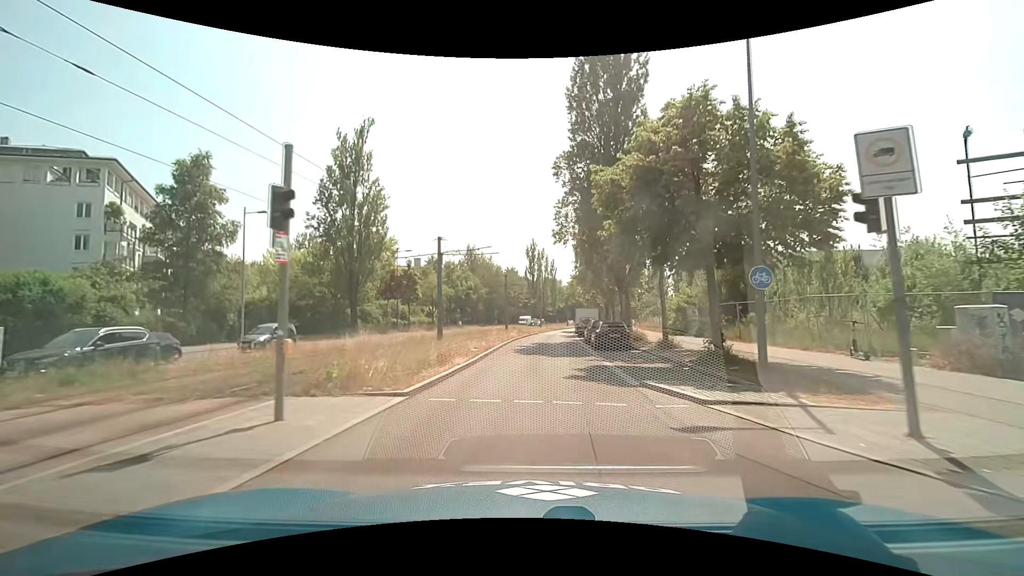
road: secondary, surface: asphalt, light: Day
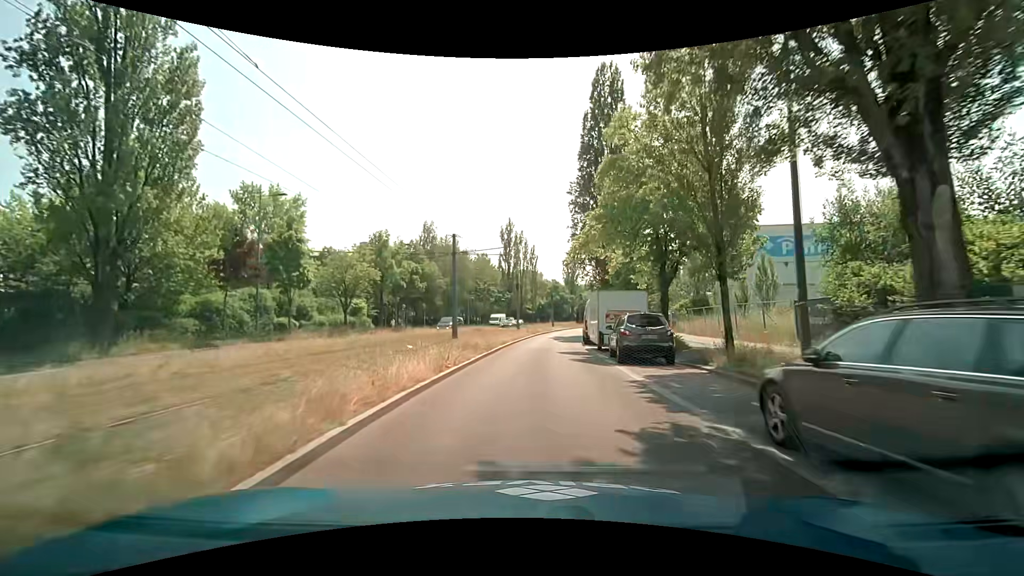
(+0.7, +28.0) m; +3°
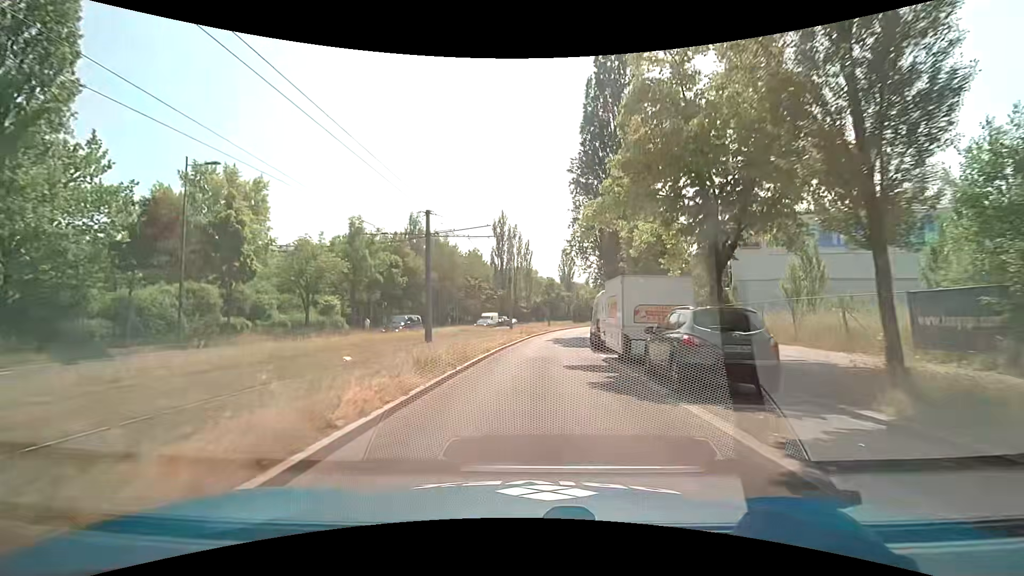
(0.0, +7.0) m; 0°
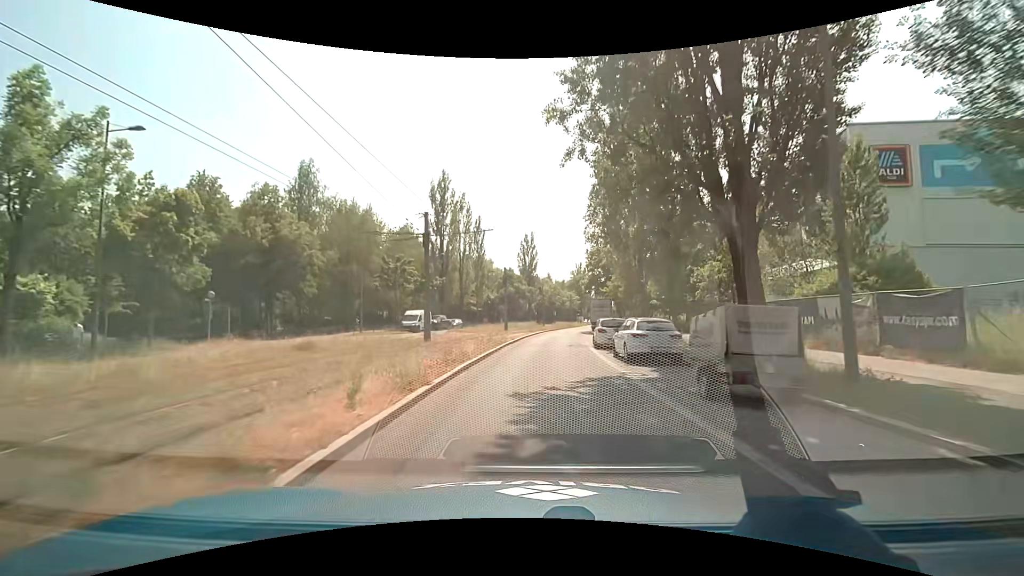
(+1.1, +28.0) m; +5°
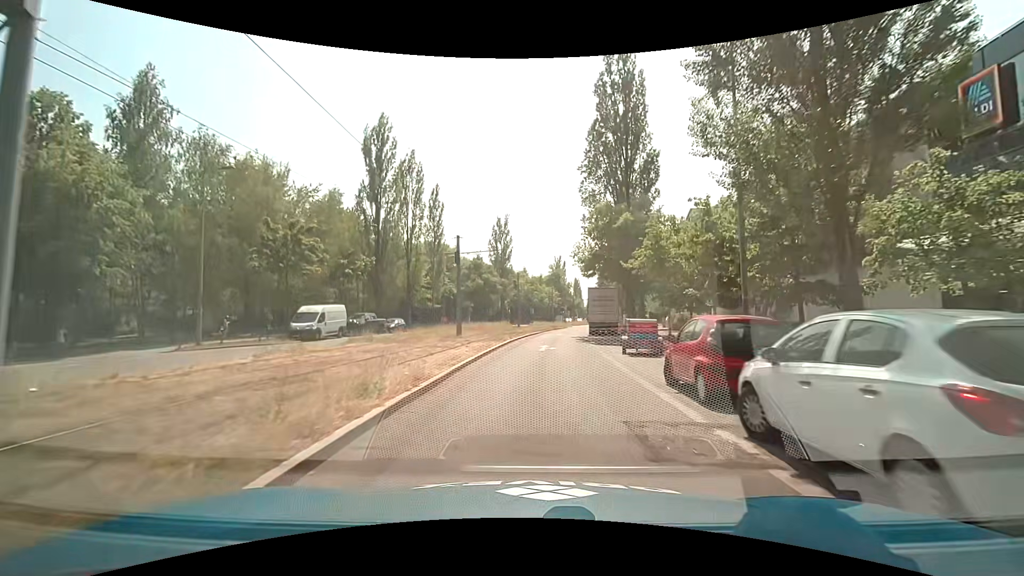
(+0.6, +20.7) m; +3°
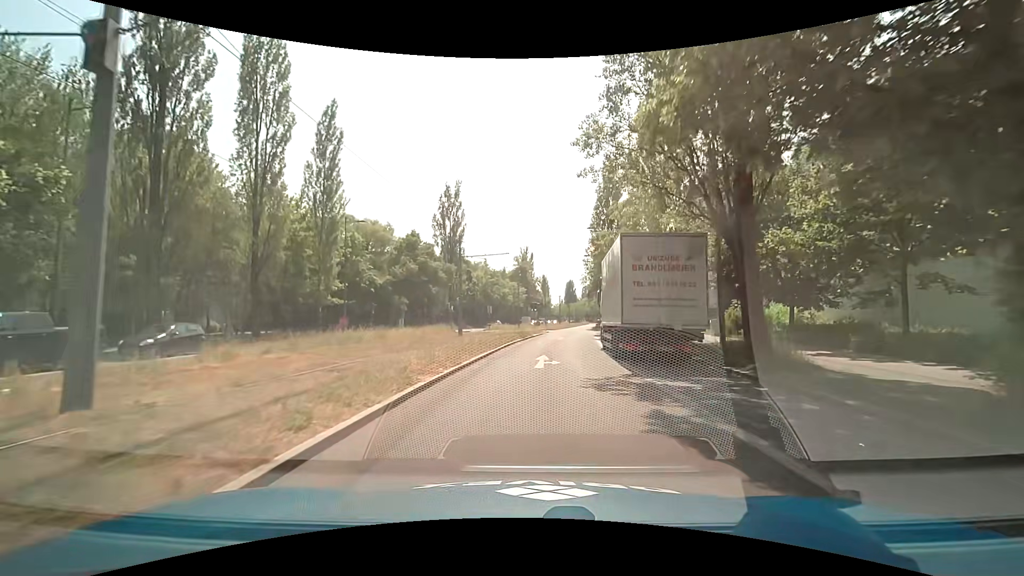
(+0.9, +27.2) m; +4°
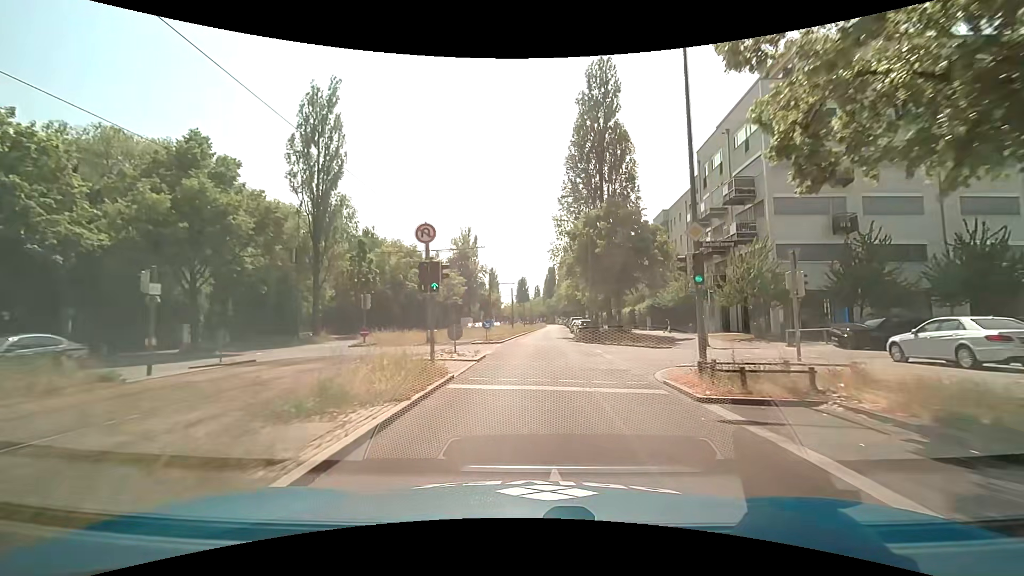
(+1.9, +34.4) m; +6°
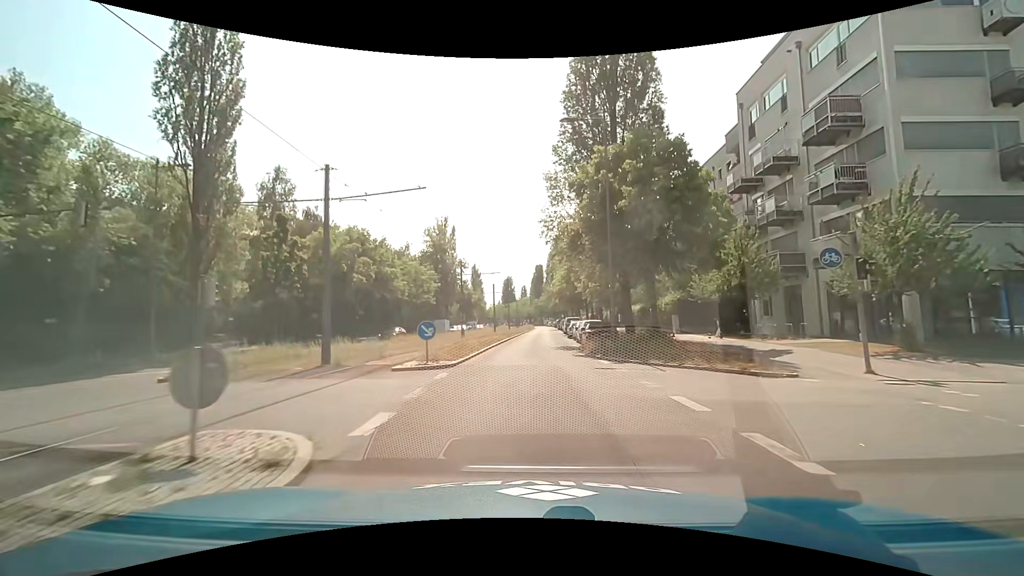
(+0.2, +14.0) m; +2°
(0, +10) (0, +20) (0, +30) (+1, +40) (+1, +50) (+1, +60) (+2, +70) (+2, +80) (+2, +90) (+3, +100) m
